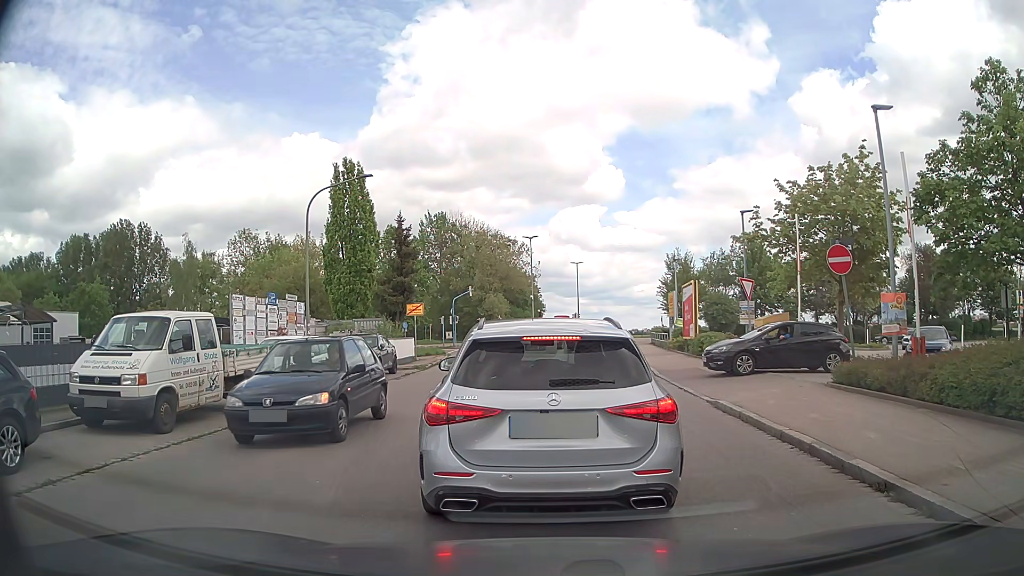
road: residential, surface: asphalt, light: Day
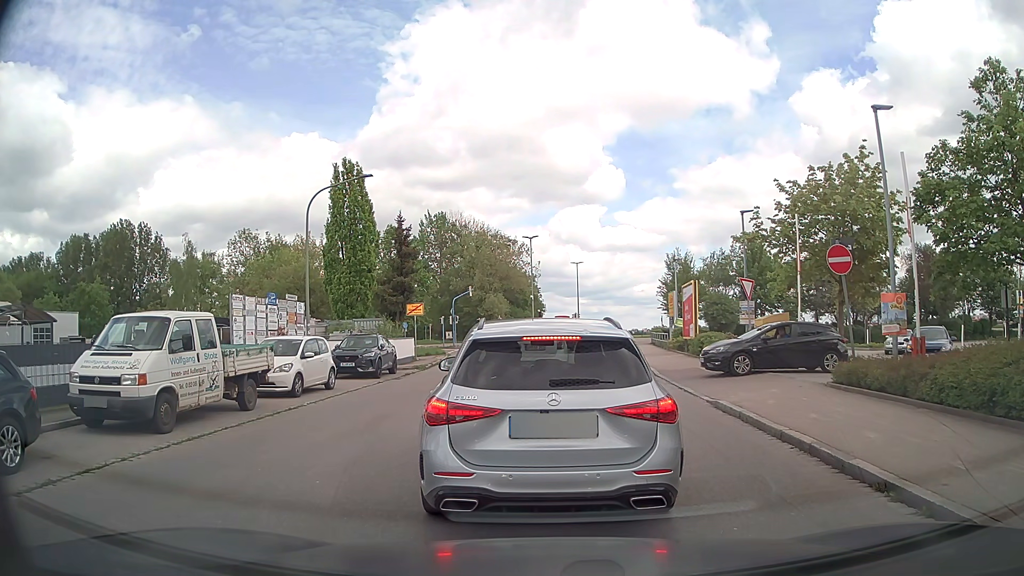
(0.0, 0.0) m; 0°
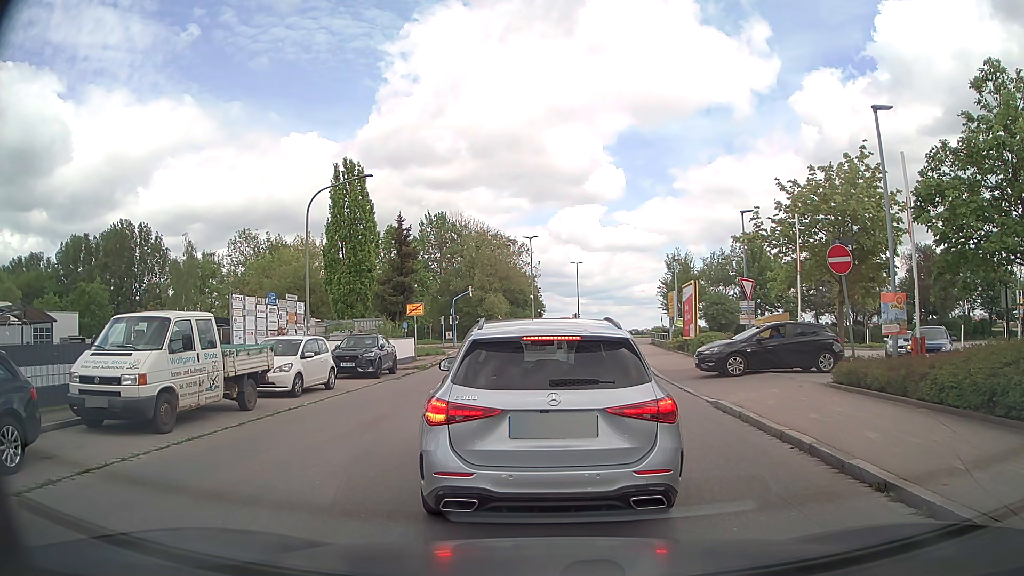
(0.0, 0.0) m; 0°
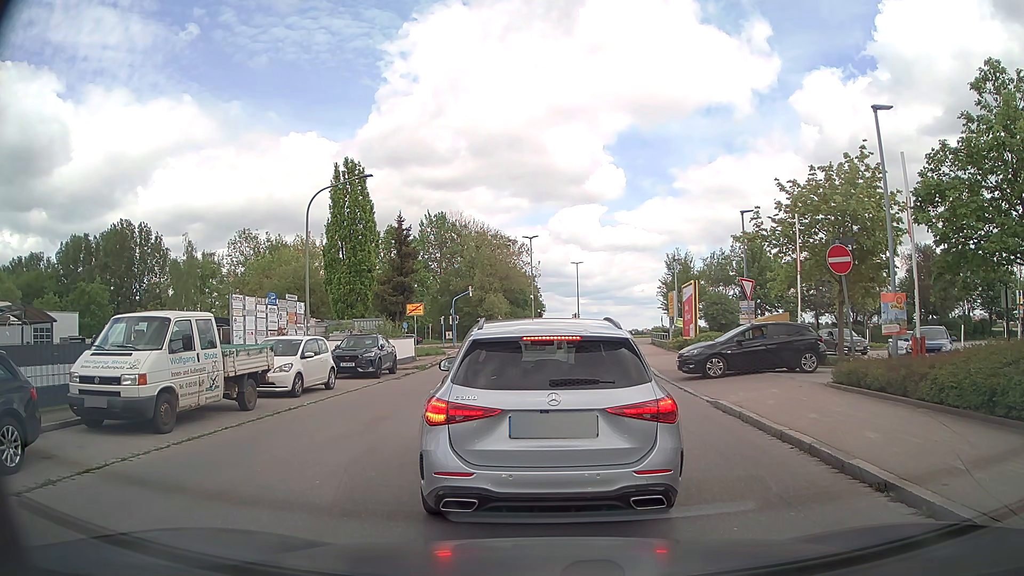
(0.0, 0.0) m; 0°
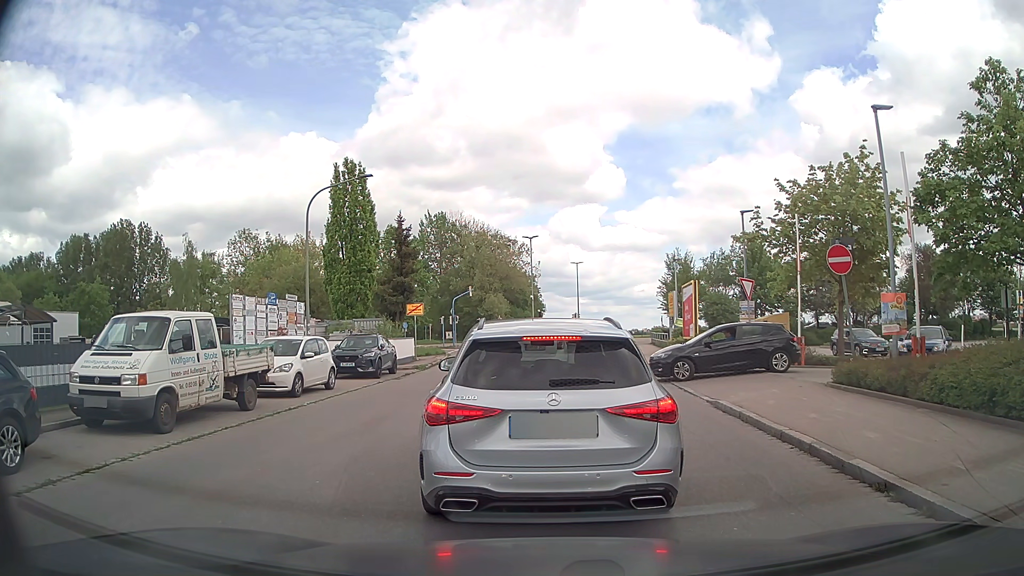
(0.0, 0.0) m; 0°
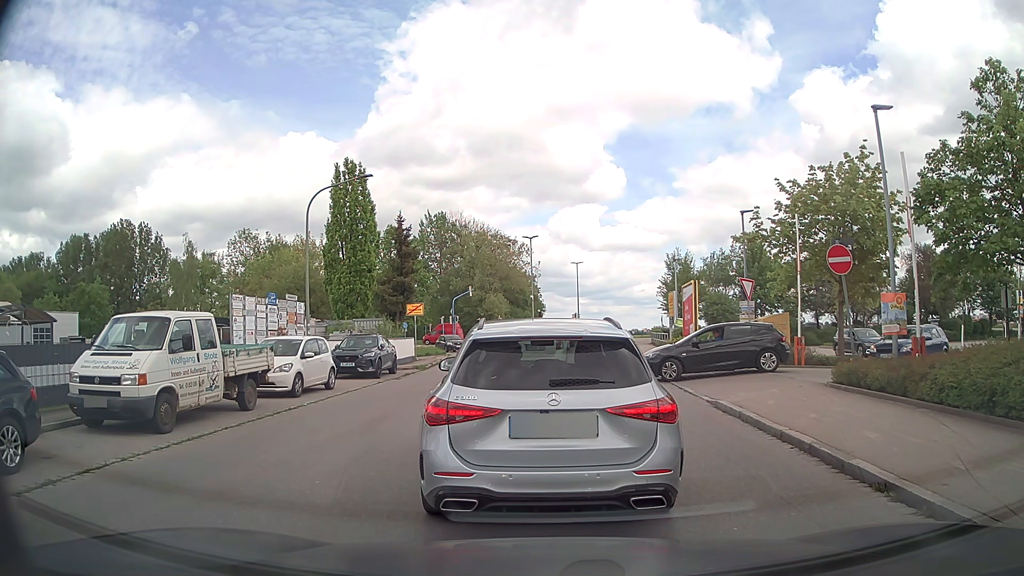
(0.0, 0.0) m; 0°
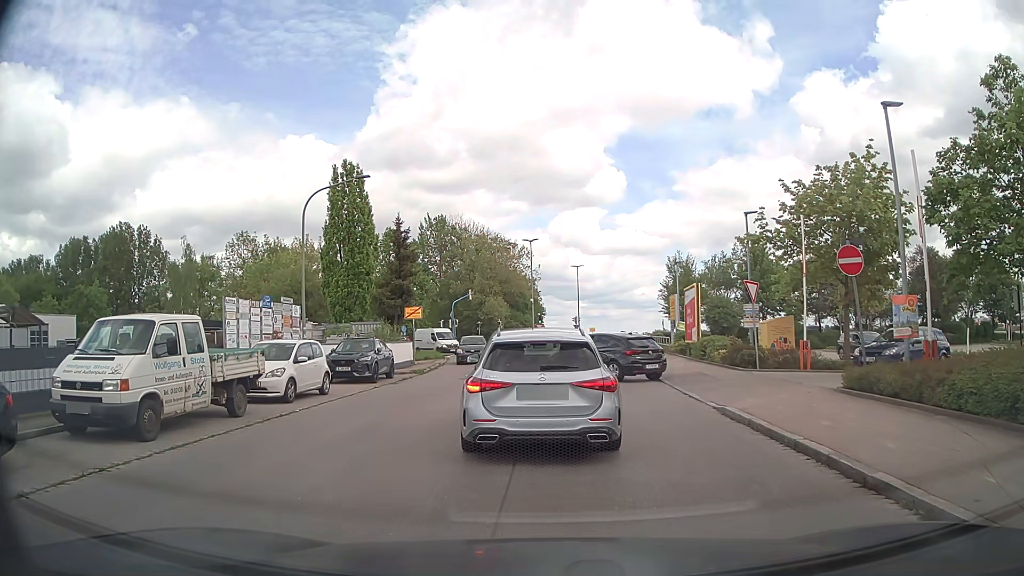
(0.0, +0.6) m; 0°
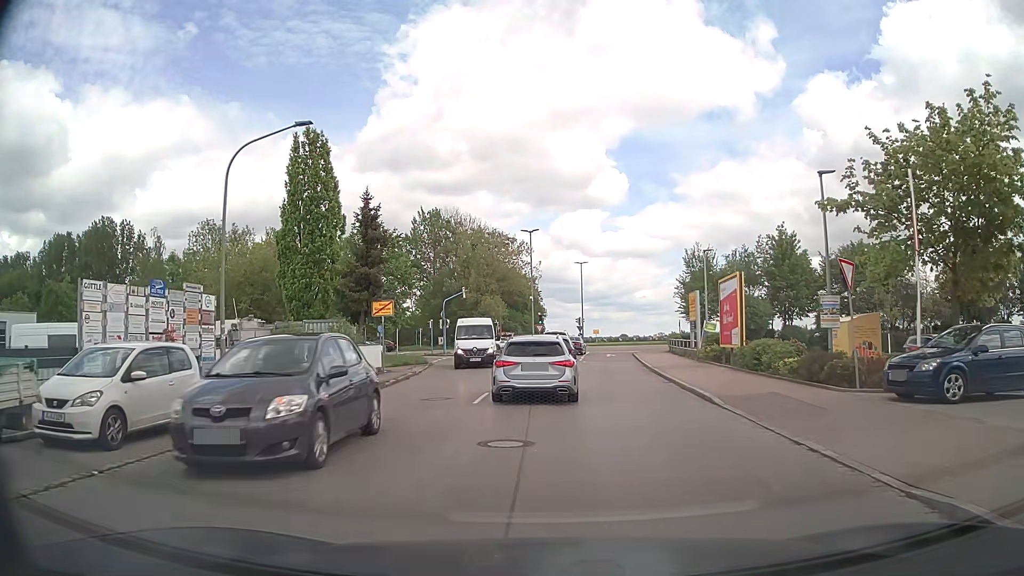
(-0.1, +7.7) m; 0°
(0, +10) (0, +20) (0, +30) (0, +40) (+1, +50) (+2, +60) (0, +70) (-7, +77) (-17, +79) (-27, +80) m
